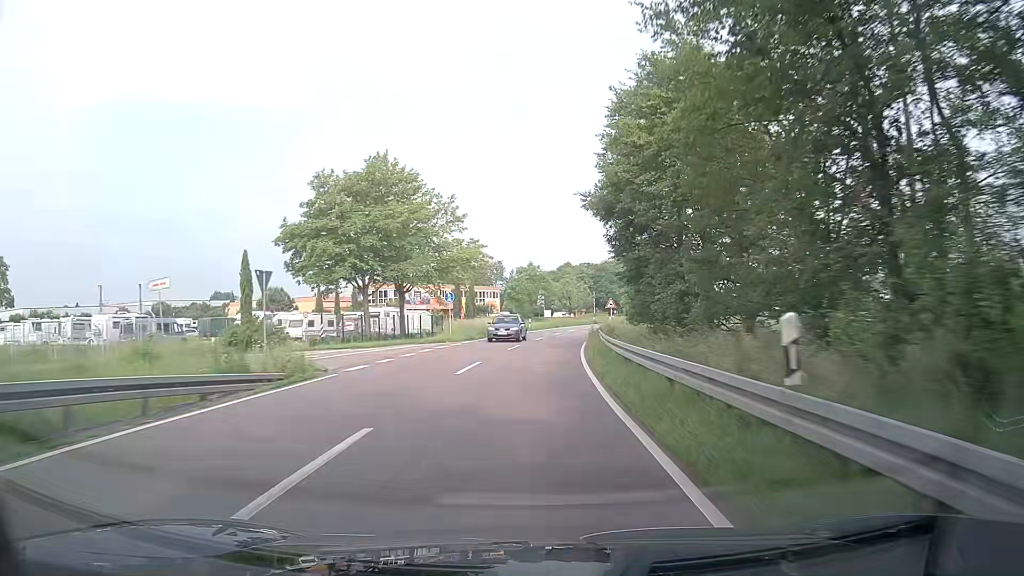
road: secondary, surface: asphalt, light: Day
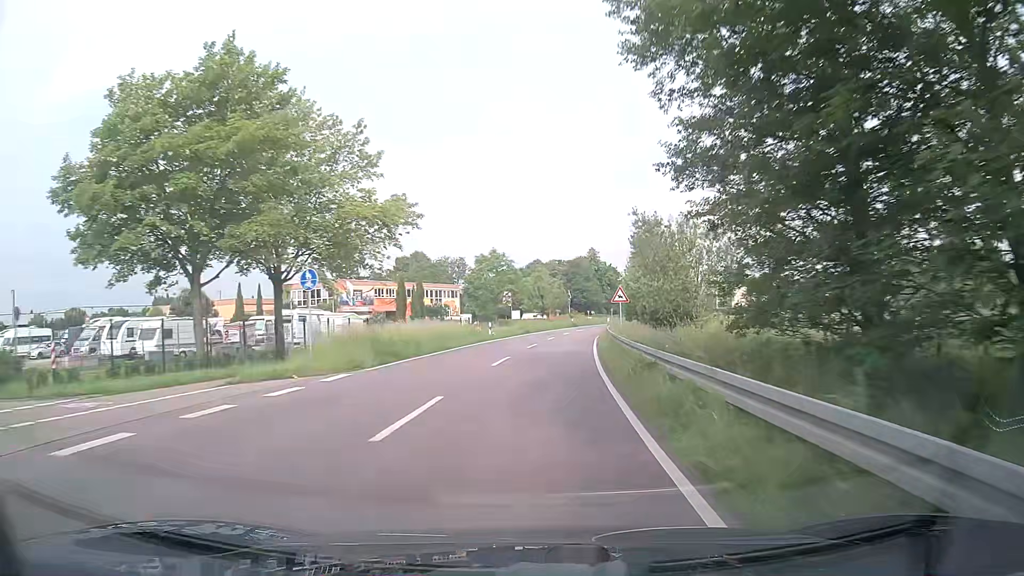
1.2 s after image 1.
(+0.4, +20.5) m; +3°
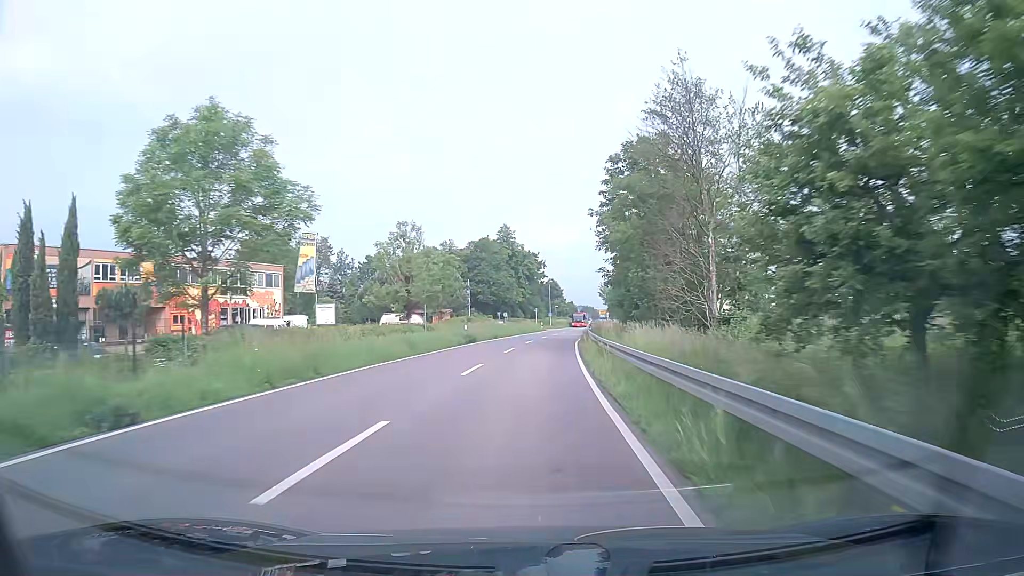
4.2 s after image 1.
(+3.7, +50.3) m; +7°
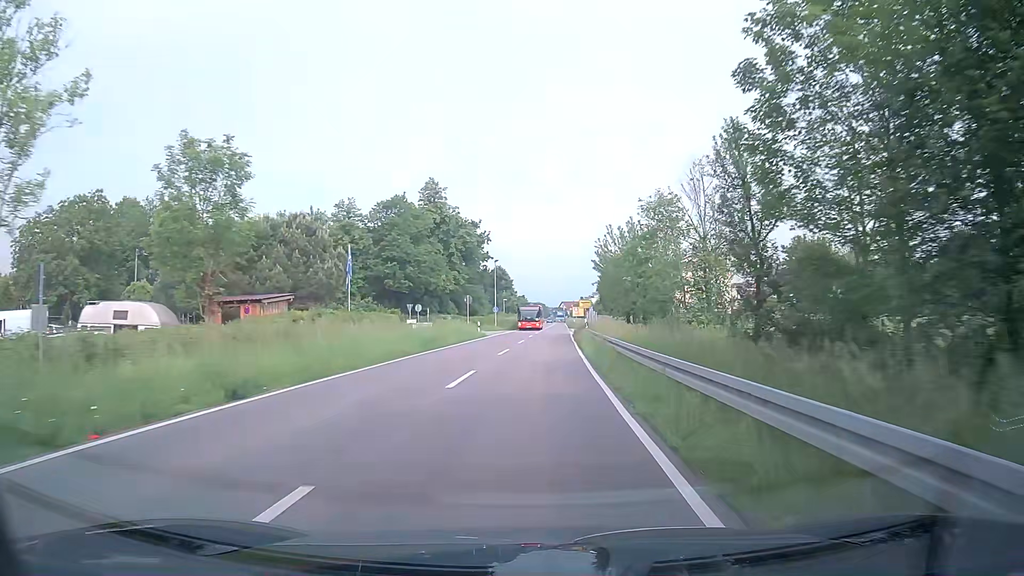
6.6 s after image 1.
(+1.8, +39.4) m; +5°
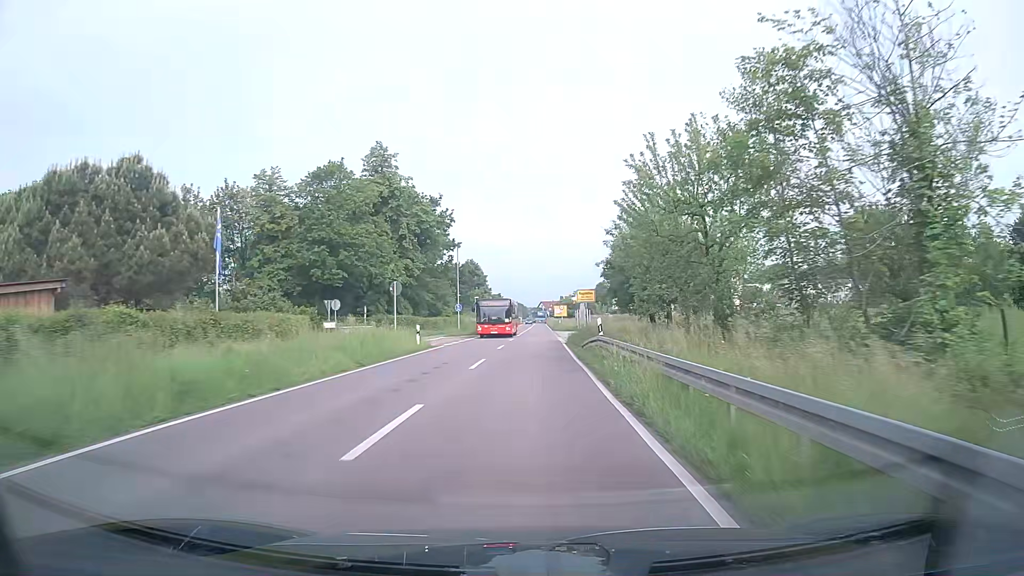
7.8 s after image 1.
(+0.4, +18.7) m; +2°
